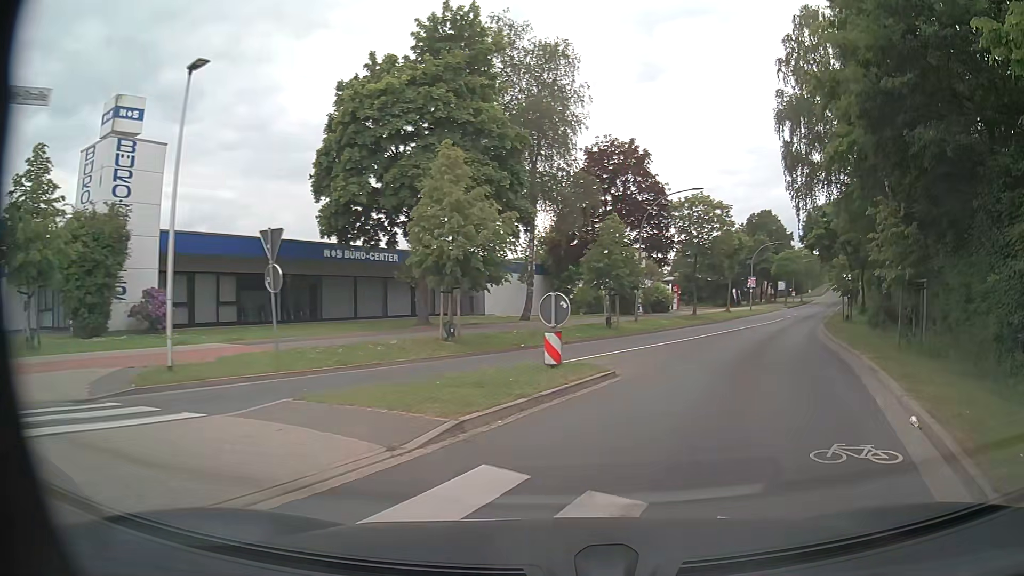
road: unclassified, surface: asphalt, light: Day
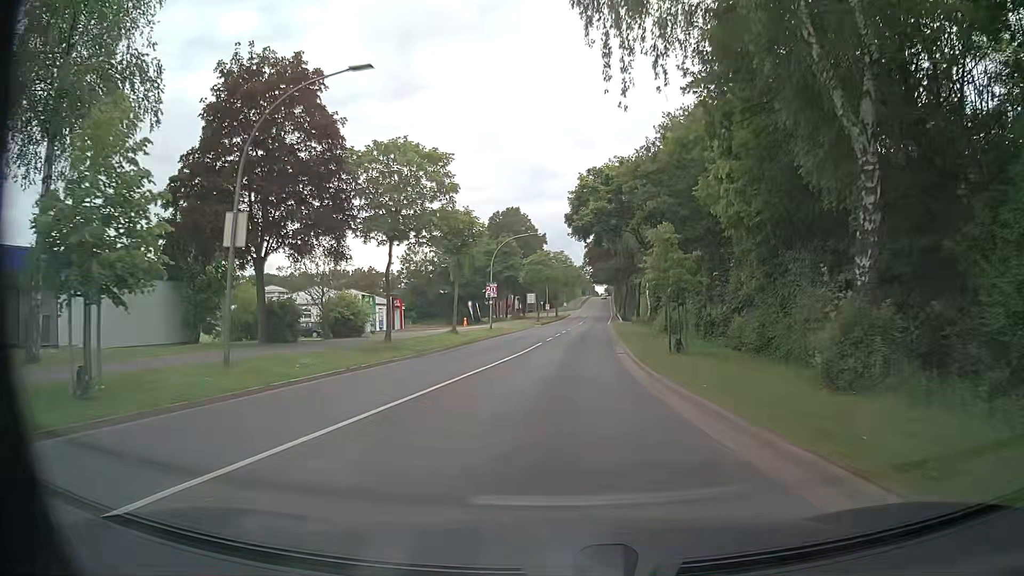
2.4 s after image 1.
(+6.1, +20.9) m; +22°
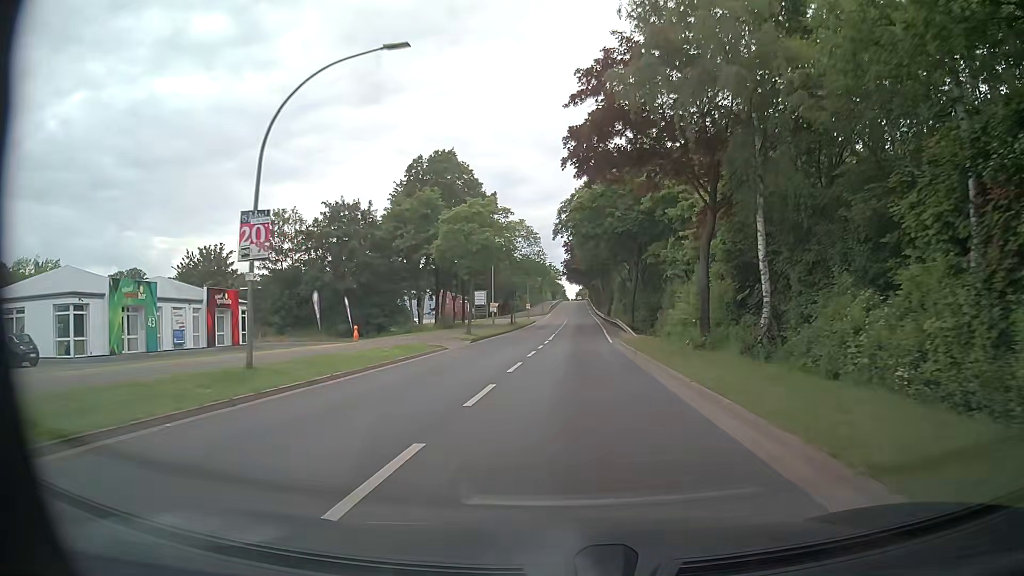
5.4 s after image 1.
(+0.9, +38.6) m; +2°
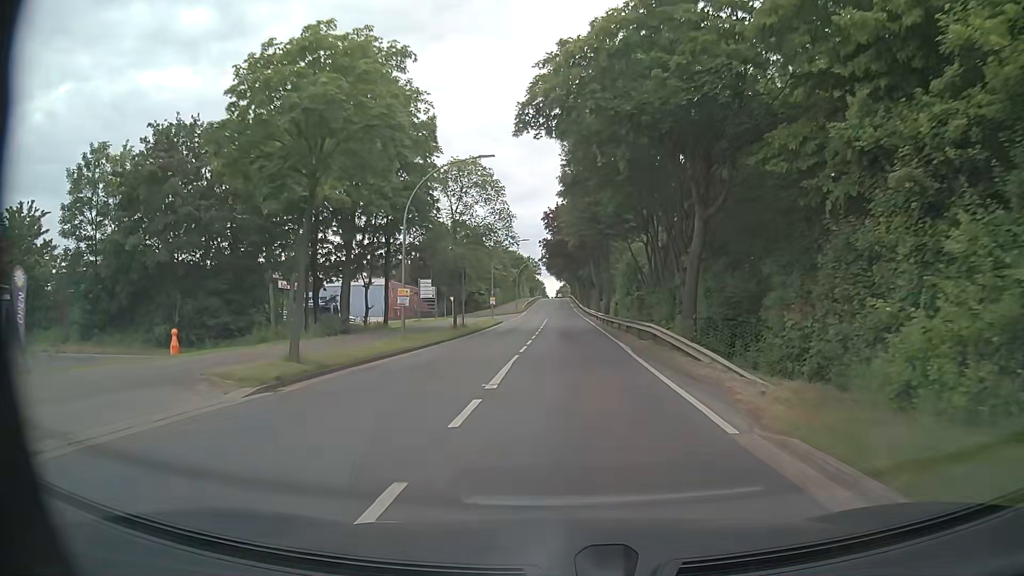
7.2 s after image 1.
(+0.4, +25.1) m; +2°
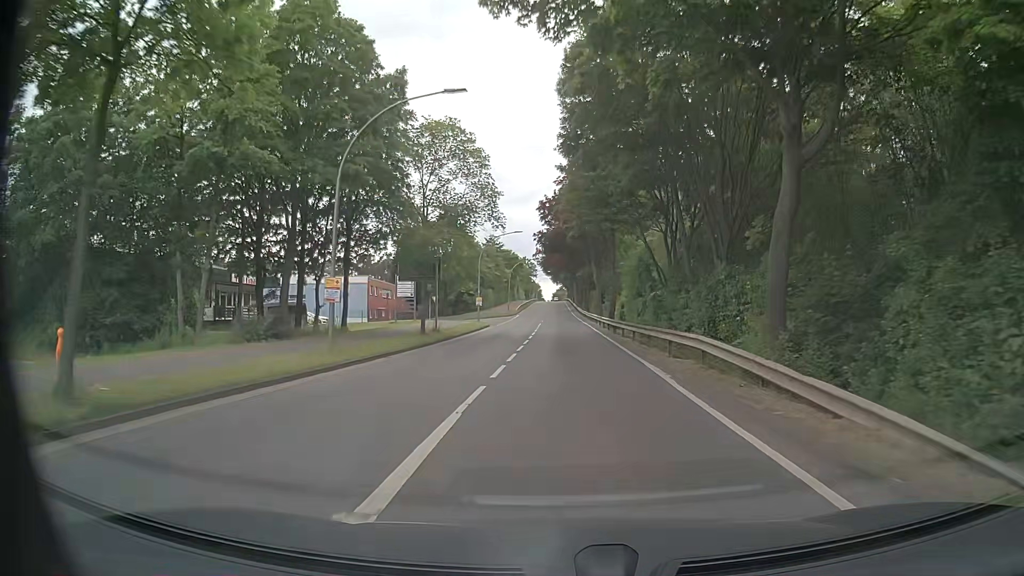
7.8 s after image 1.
(0.0, +8.3) m; 0°
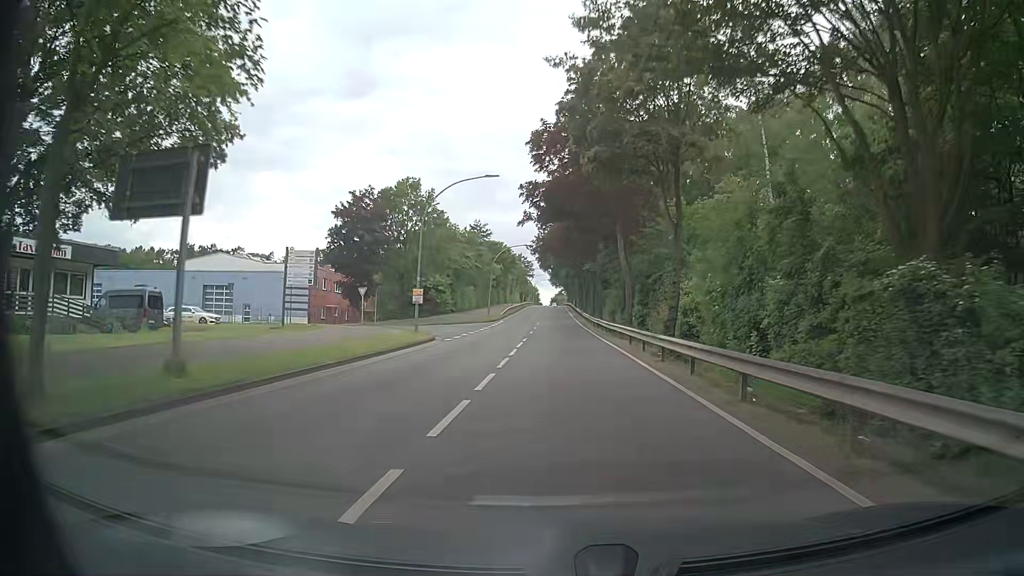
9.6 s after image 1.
(0.0, +24.3) m; 0°
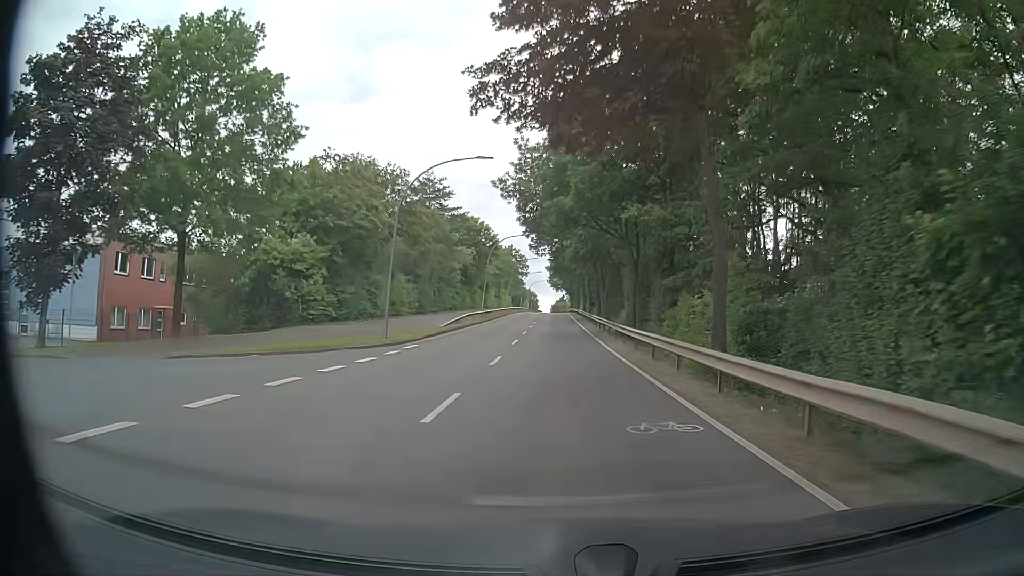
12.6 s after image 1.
(+0.1, +39.5) m; 0°
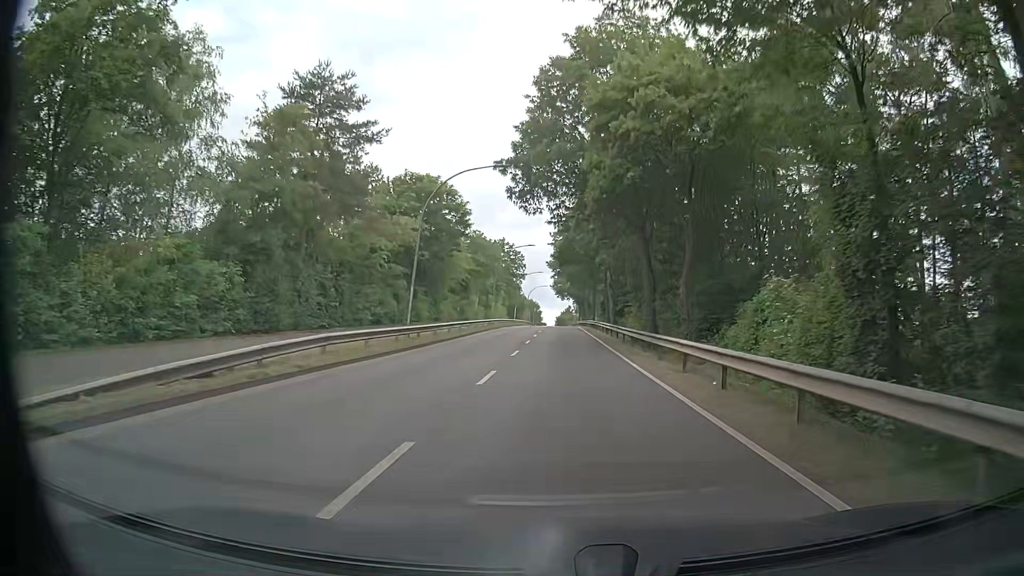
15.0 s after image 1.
(-0.2, +31.3) m; 0°
(0, +10) (0, +20) (0, +30) (0, +40) (0, +50) (0, +60) (0, +70) (0, +80) (0, +90) (+1, +100) m
